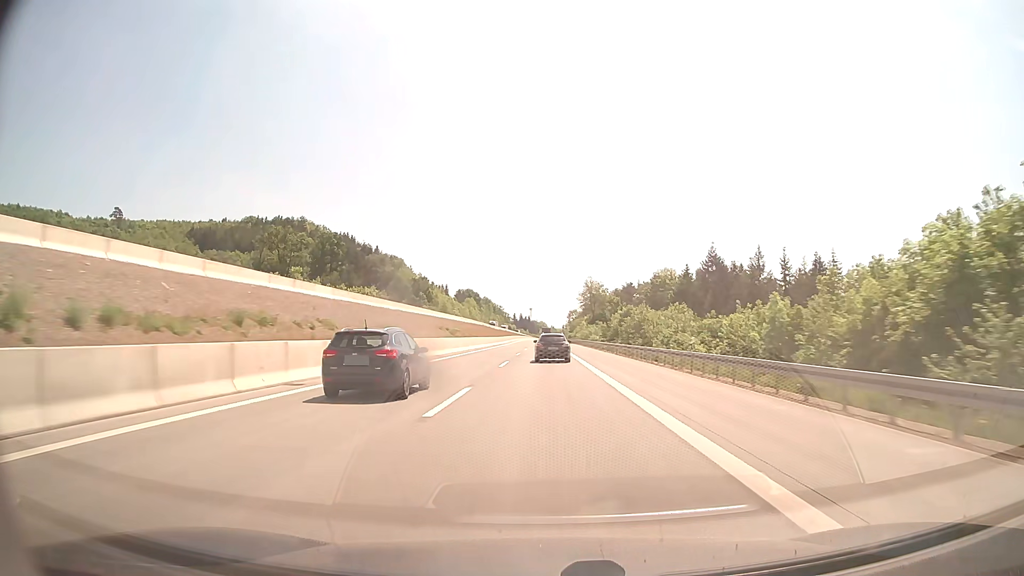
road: motorway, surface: concrete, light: Day
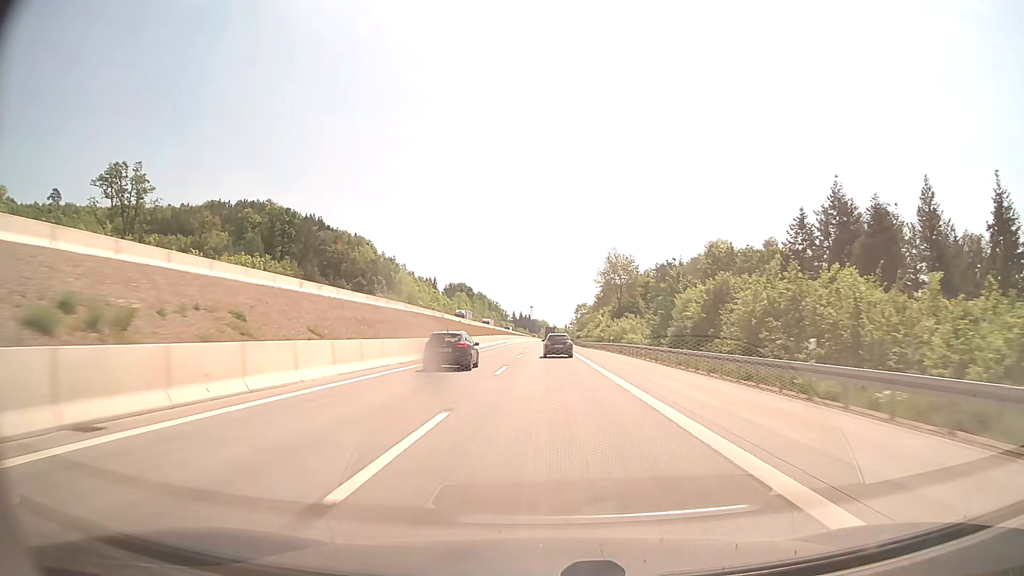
(-0.1, +59.6) m; 0°
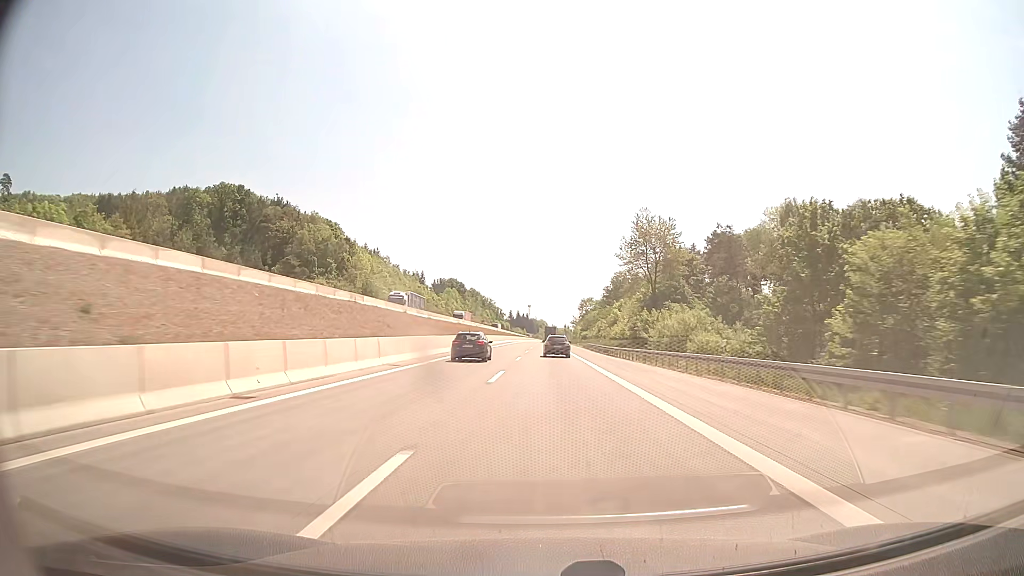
(0.0, +39.7) m; 0°
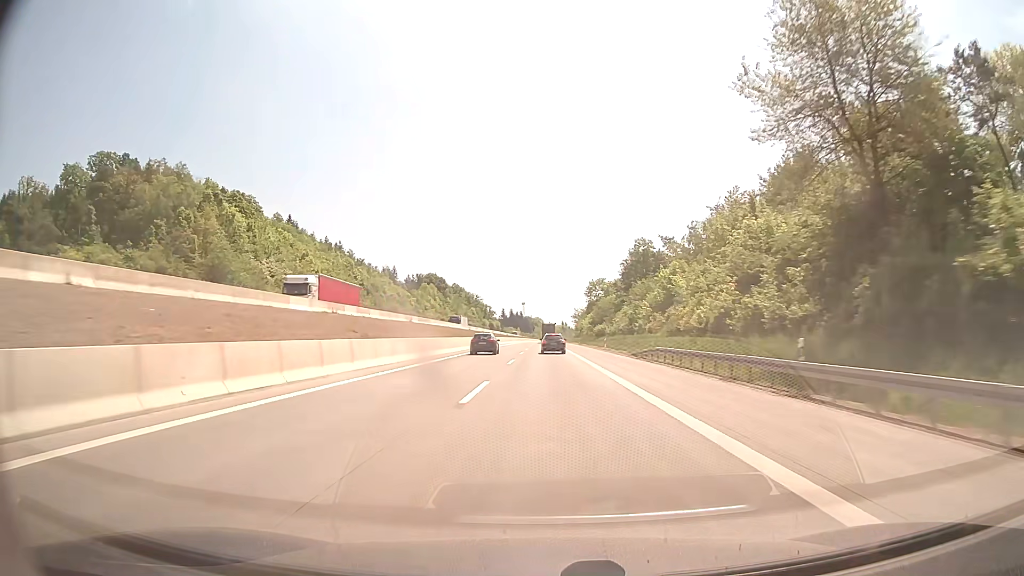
(+0.3, +59.6) m; +1°
(0, +10) (0, +20) (0, +30) (0, +40) (0, +50) (0, +60) (-1, +70) (-1, +80) (-1, +90) (-1, +100) m
